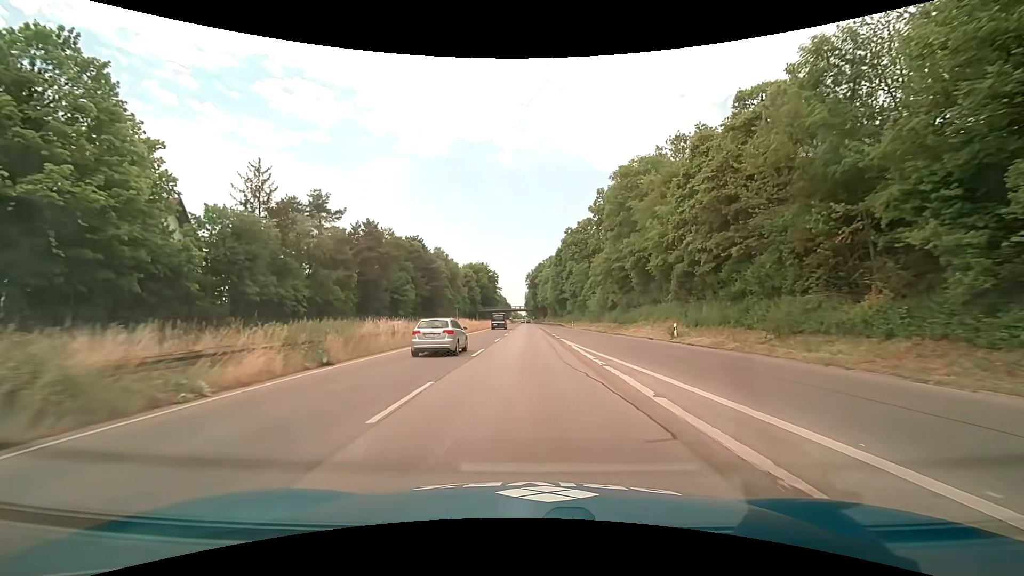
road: trunk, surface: asphalt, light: Day
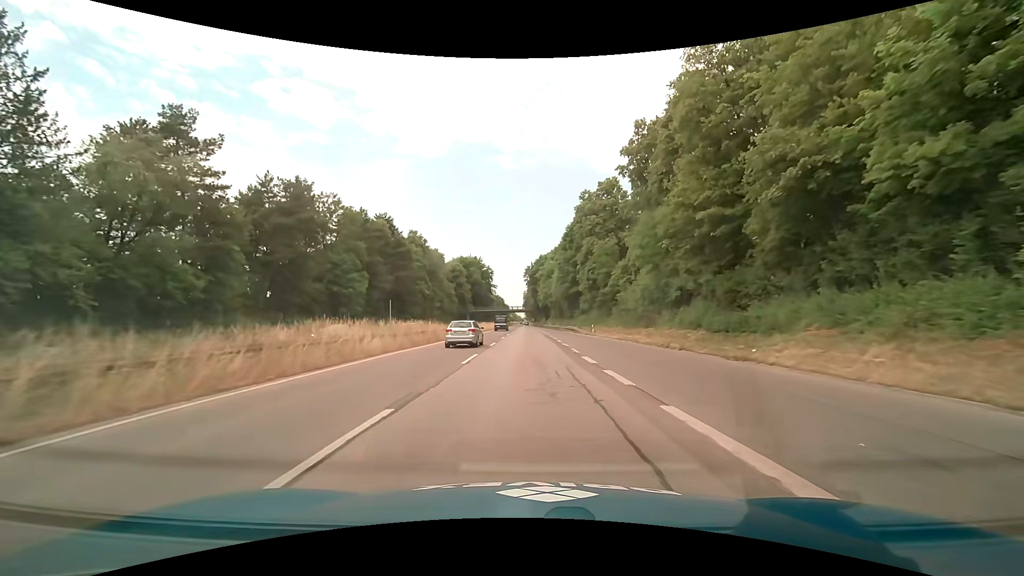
(-0.1, +27.4) m; 0°
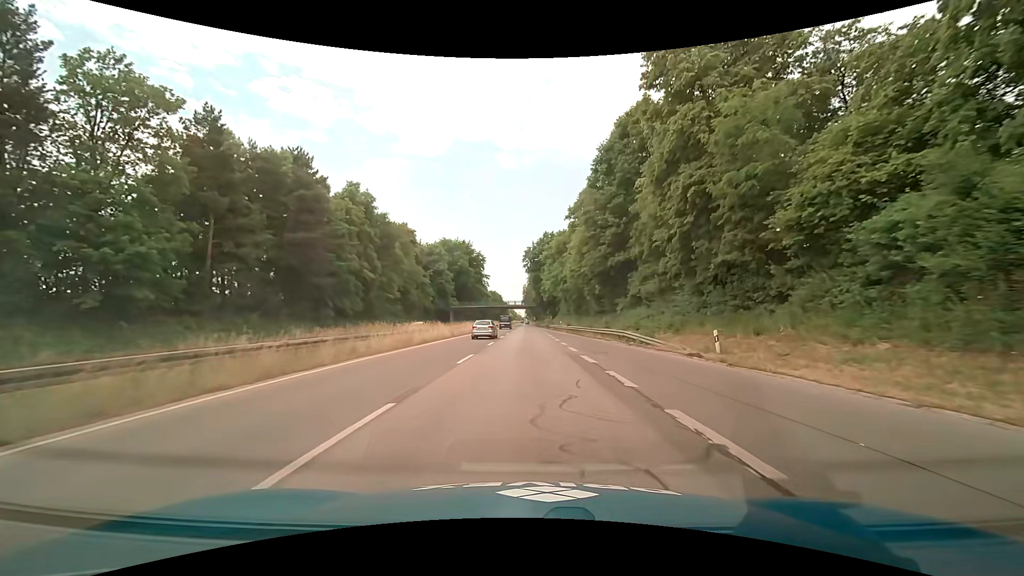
(+0.1, +36.6) m; 0°
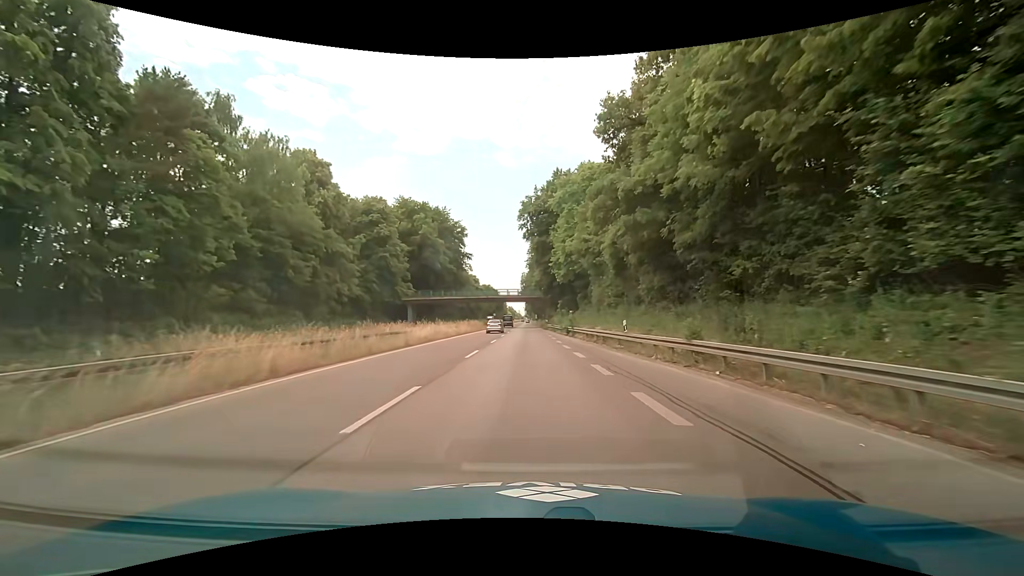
(-0.2, +45.8) m; 0°
(0, +10) (0, +20) (0, +30) (0, +40) (0, +50) (0, +60) (-1, +70) (-1, +80) (-1, +90) (-1, +100) m
